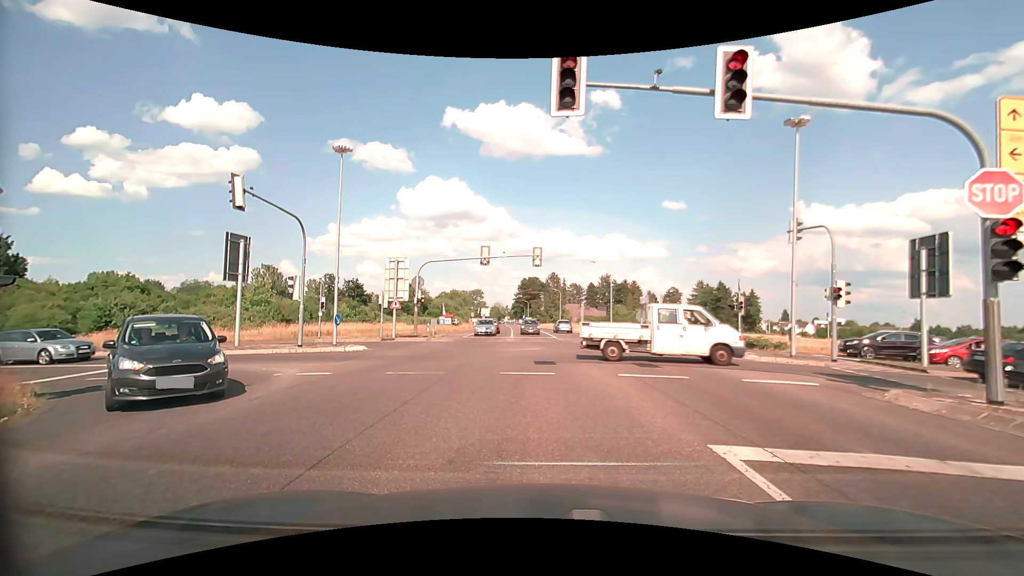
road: secondary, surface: asphalt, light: Day
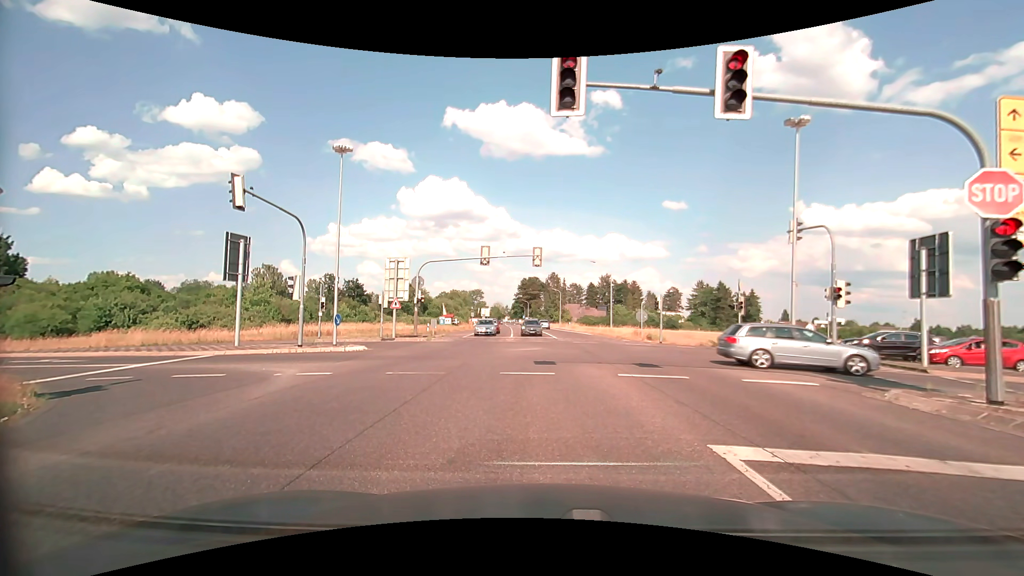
(0.0, 0.0) m; 0°
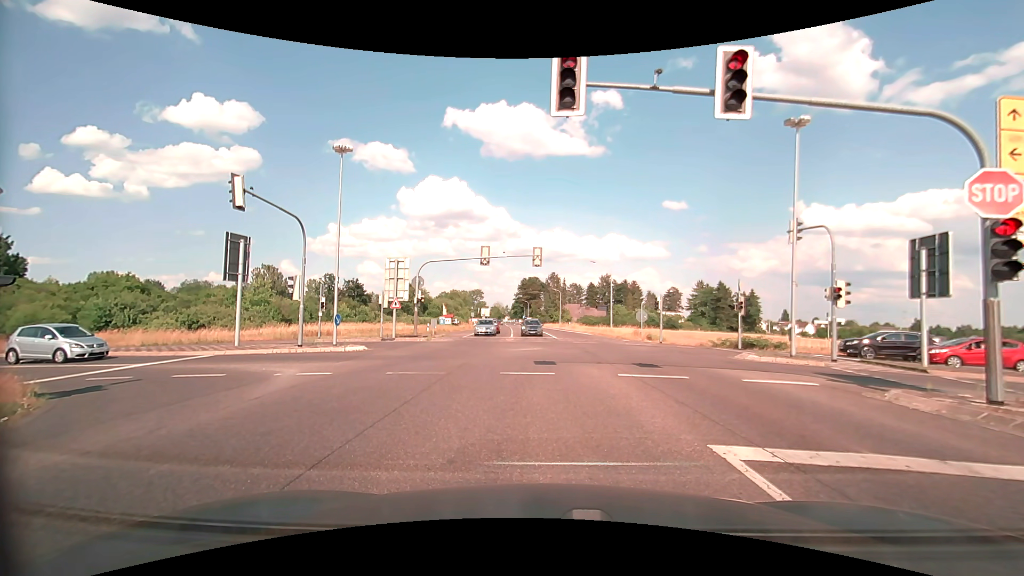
(0.0, 0.0) m; 0°
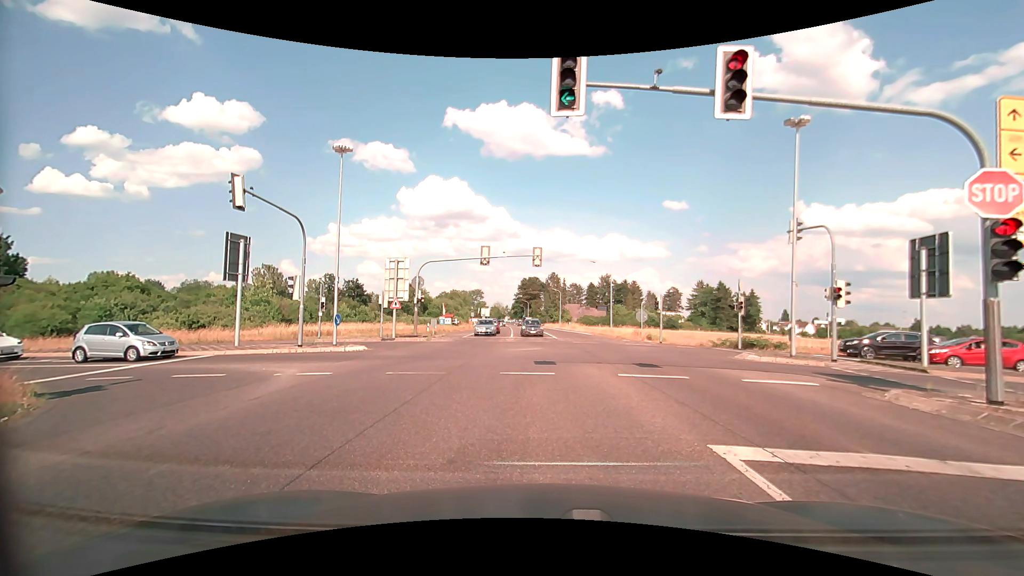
(0.0, 0.0) m; 0°
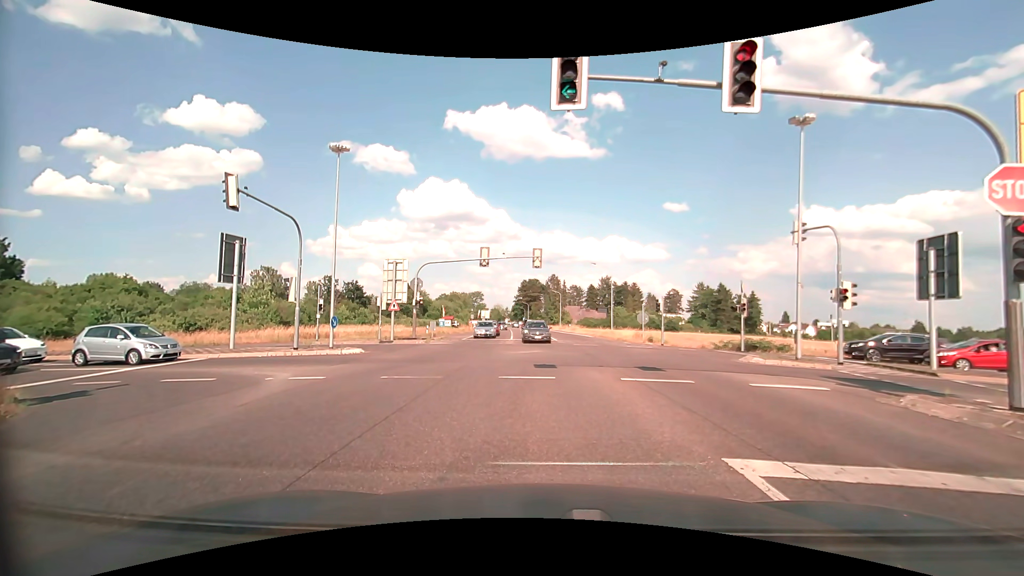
(0.0, +0.4) m; 0°
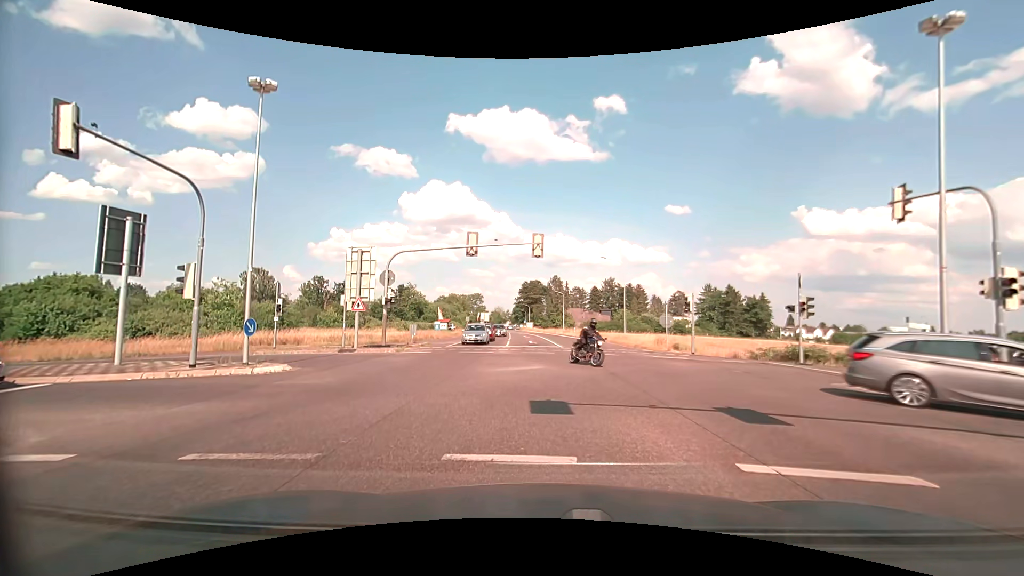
(0.0, +7.3) m; 0°
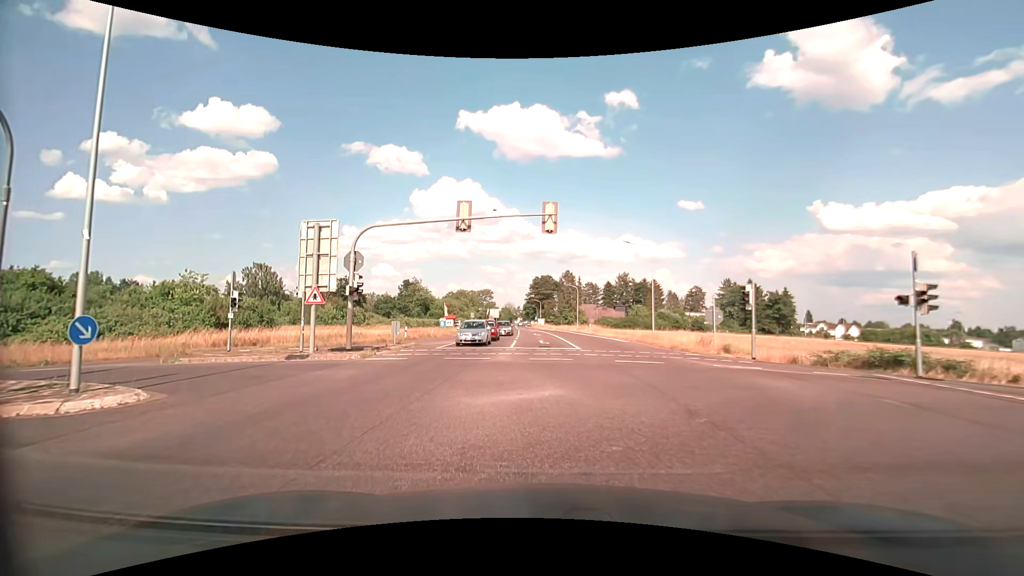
(0.0, +6.8) m; 0°
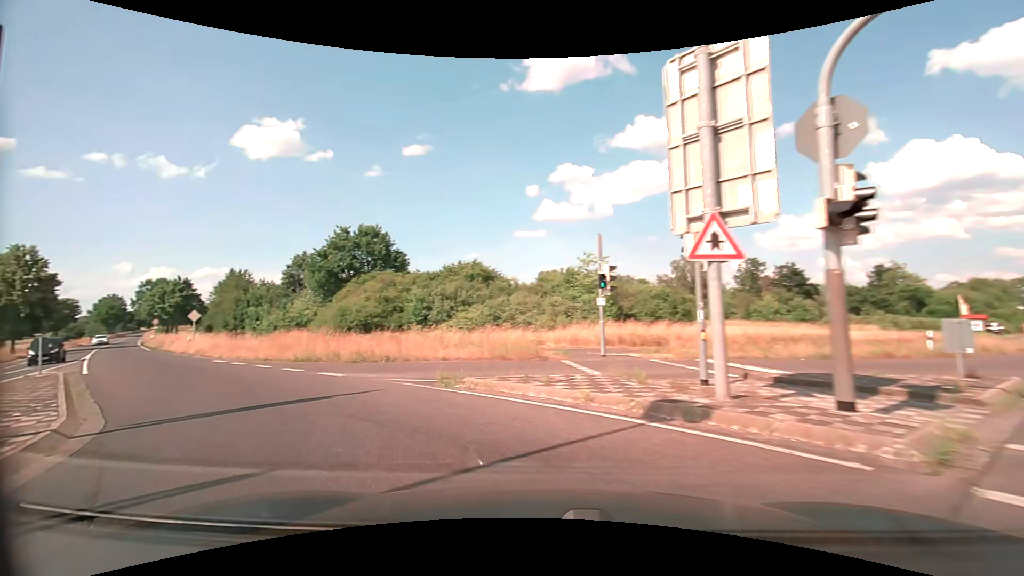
(-4.1, +14.0) m; -44°
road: primary
(-4, +9) (-11, +16) (-19, +22) (-26, +29) (-33, +36) (-40, +43) (-47, +50) (-54, +57) (-61, +64) (-68, +72) m
